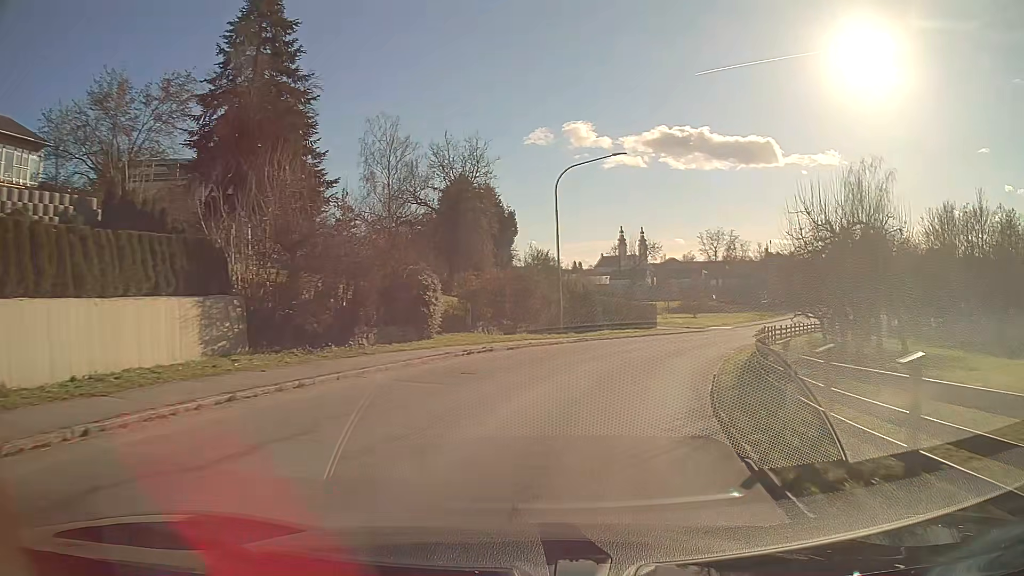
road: tertiary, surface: asphalt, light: Day
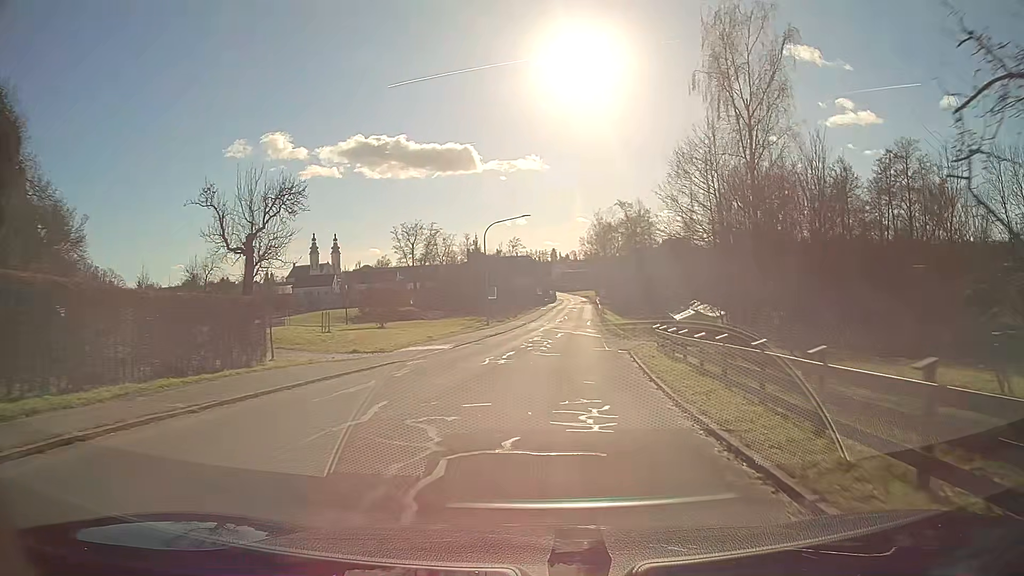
(+7.8, +32.0) m; +24°
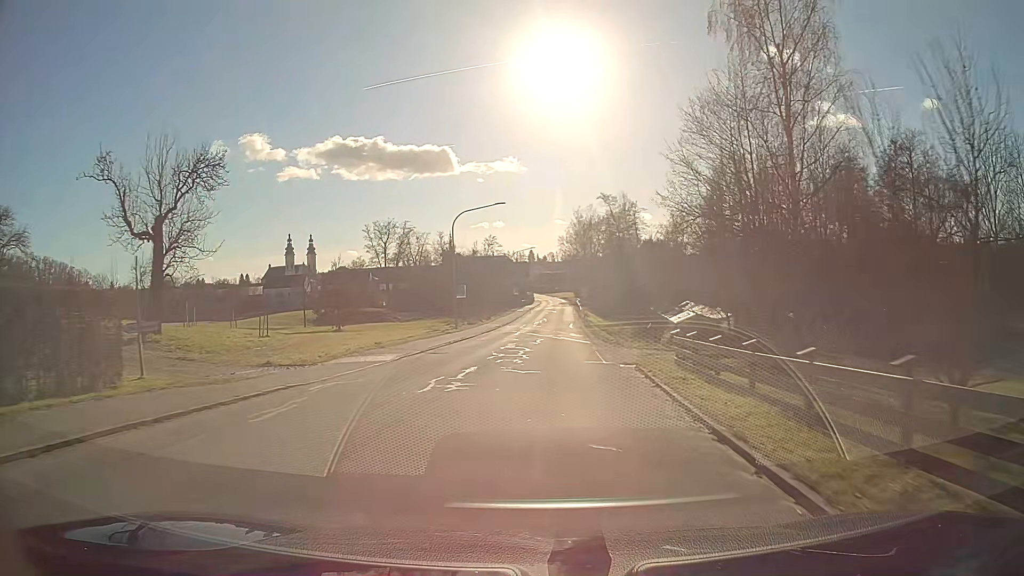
(+0.1, +7.0) m; +2°
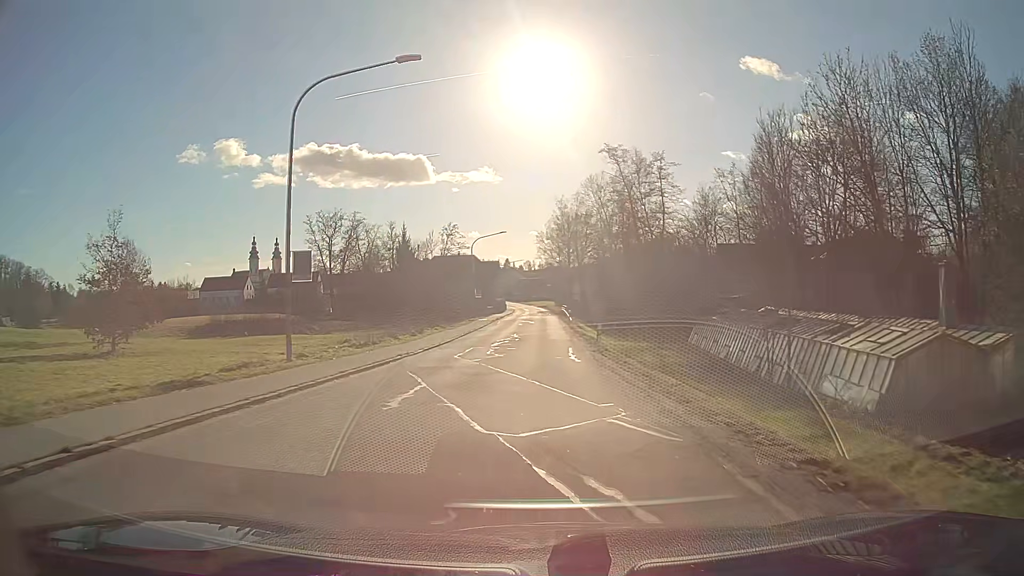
(+0.5, +29.8) m; +2°
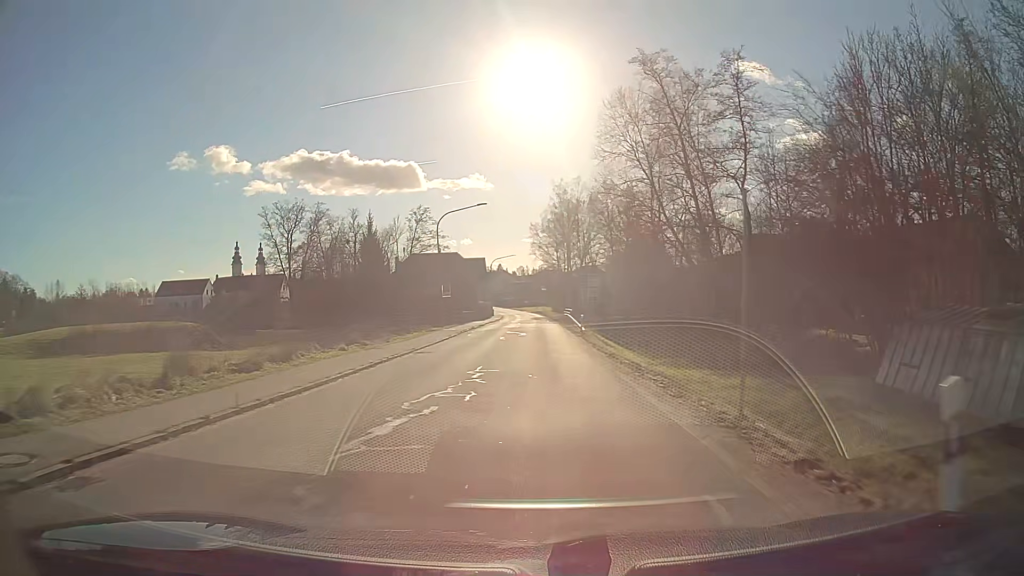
(+0.1, +22.1) m; +1°
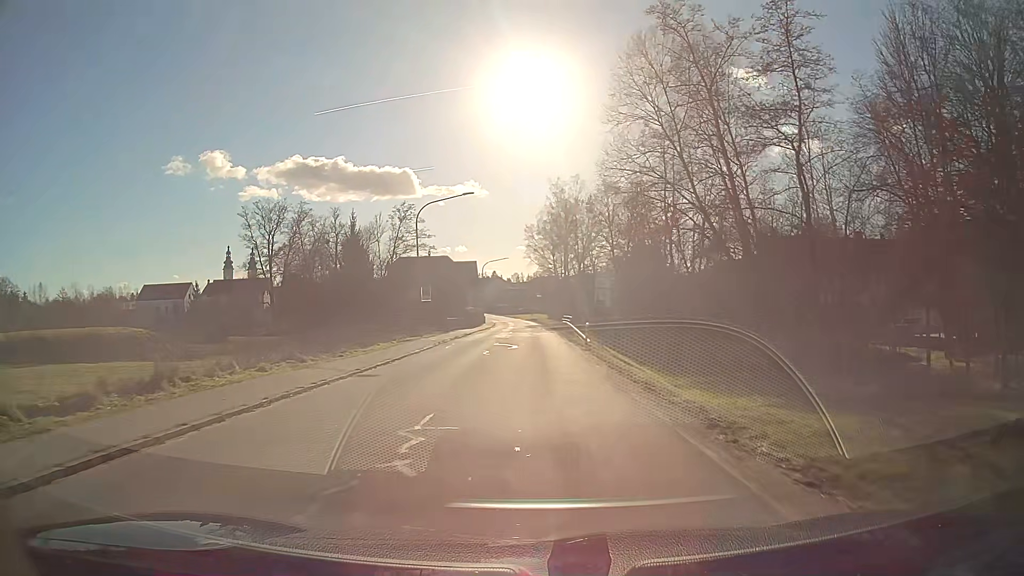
(0.0, +7.3) m; 0°
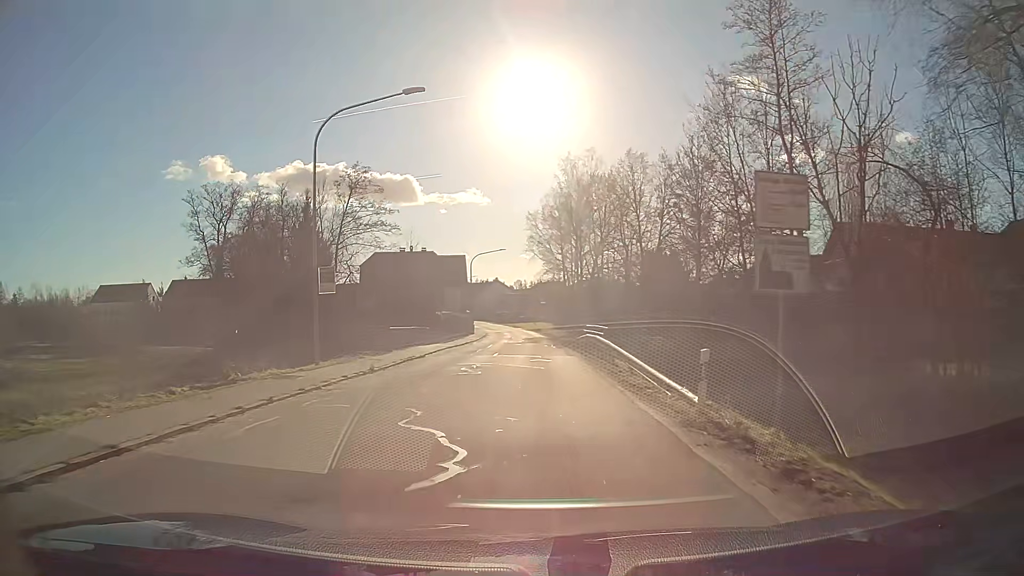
(0.0, +21.8) m; 0°
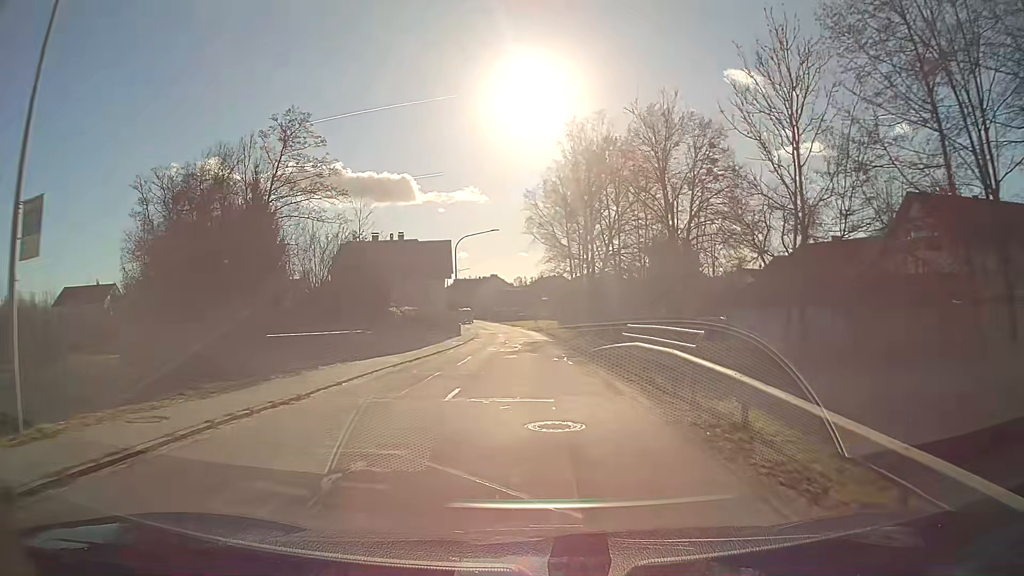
(0.0, +14.8) m; 0°
